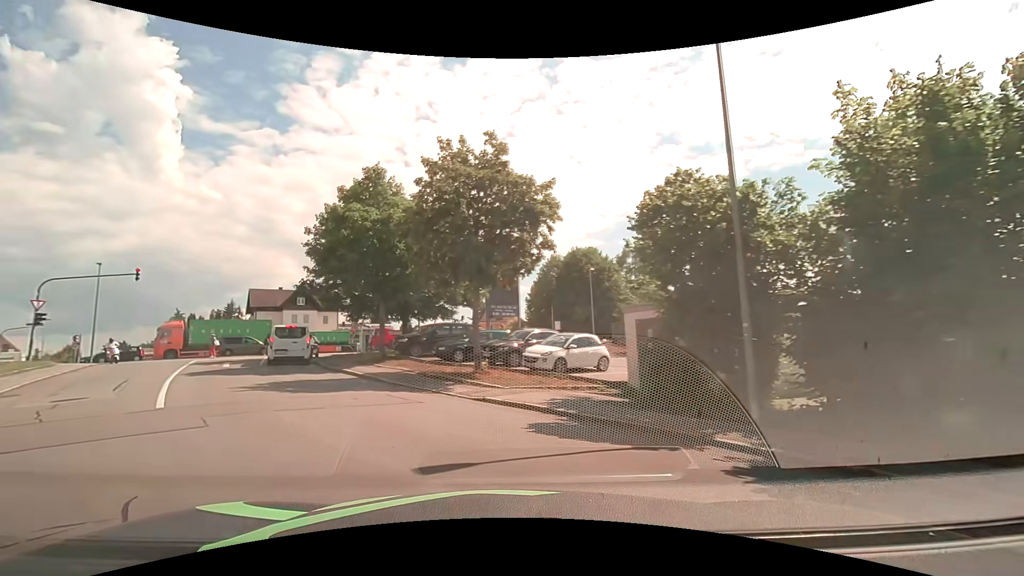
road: residential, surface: asphalt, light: Day
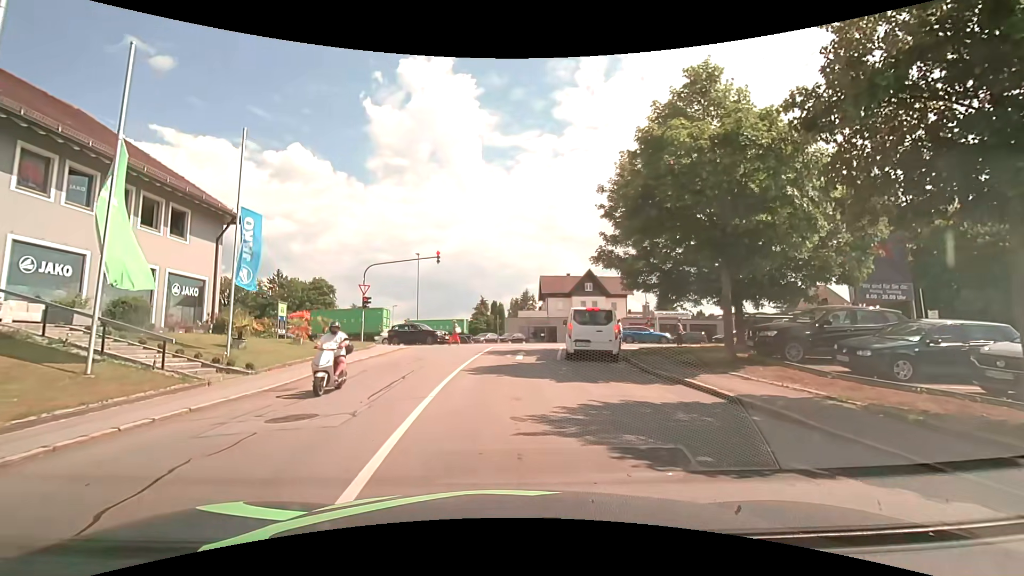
(-3.0, +8.2) m; -29°
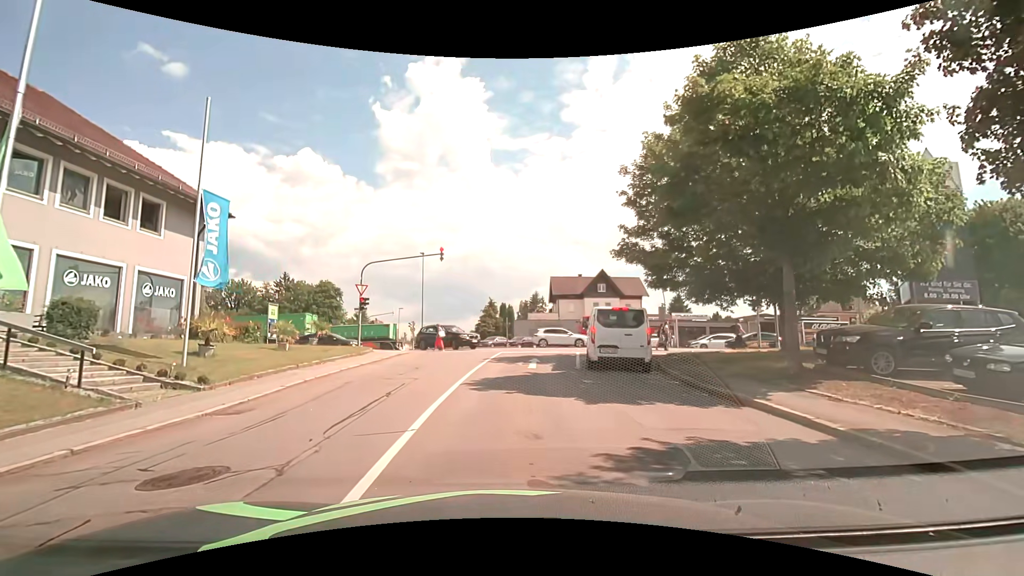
(-0.1, +2.9) m; -2°
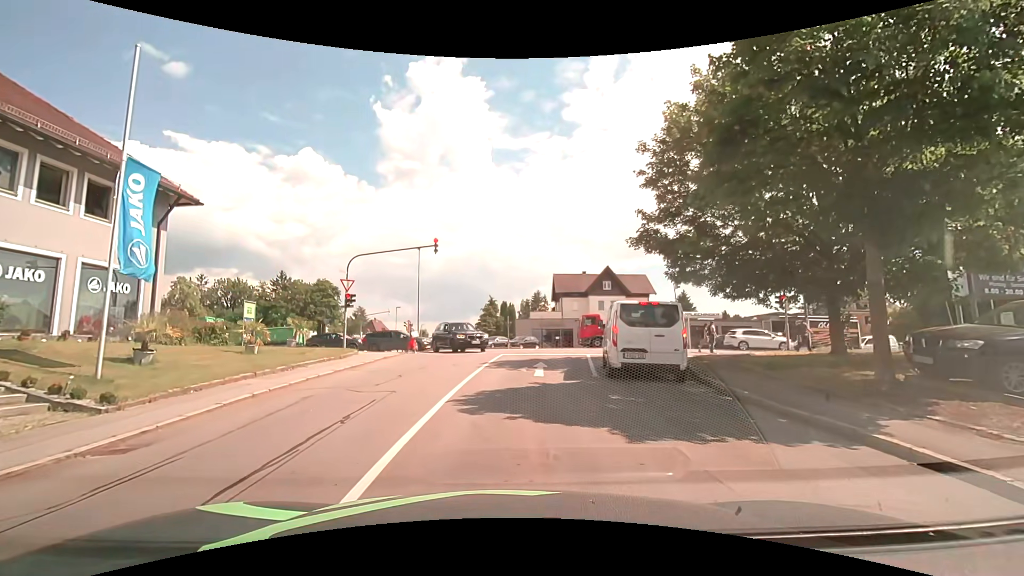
(-0.1, +2.9) m; -1°
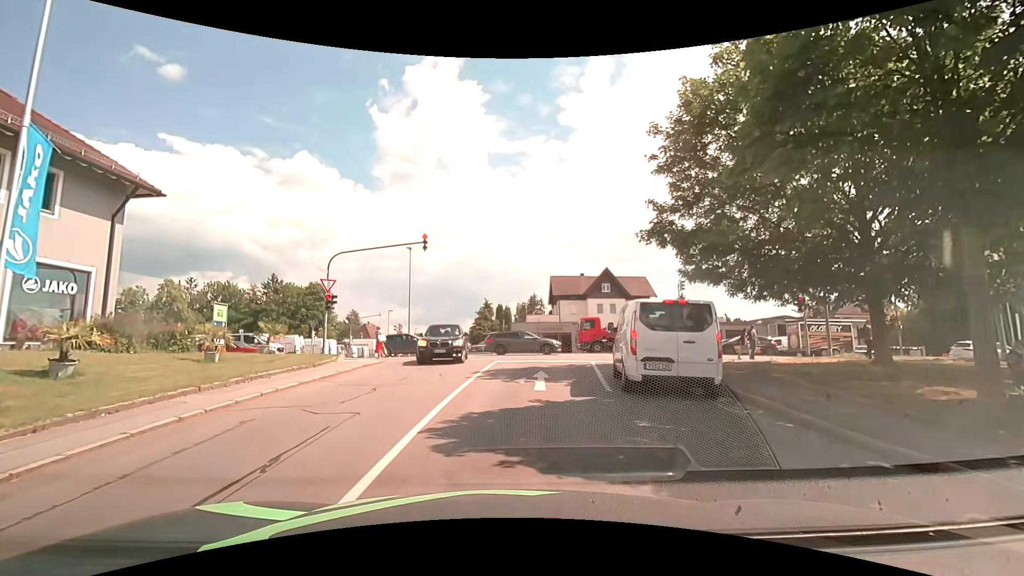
(0.0, +2.3) m; 0°
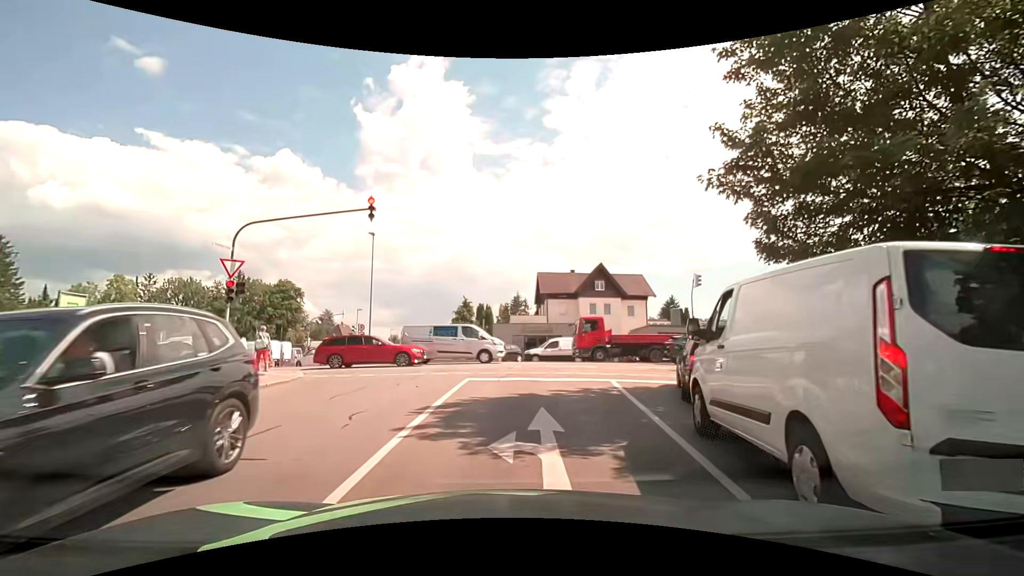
(+0.1, +7.5) m; +2°
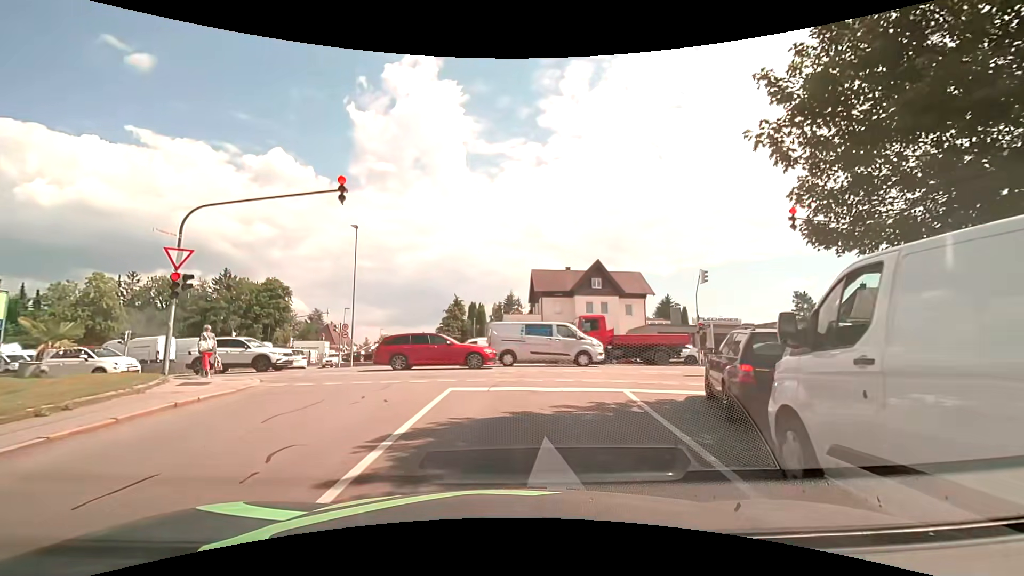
(0.0, +2.4) m; +1°
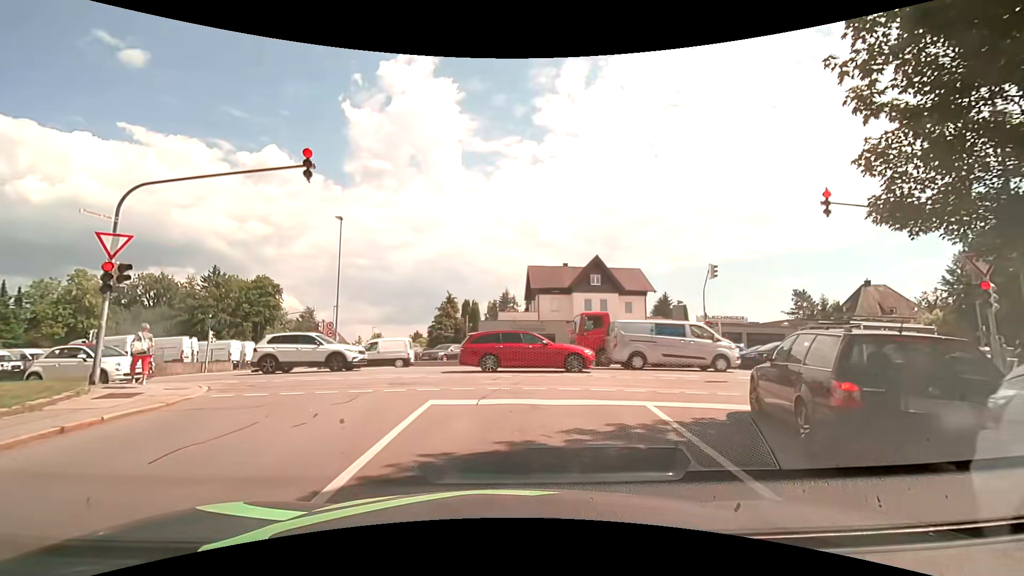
(0.0, +2.2) m; 0°
